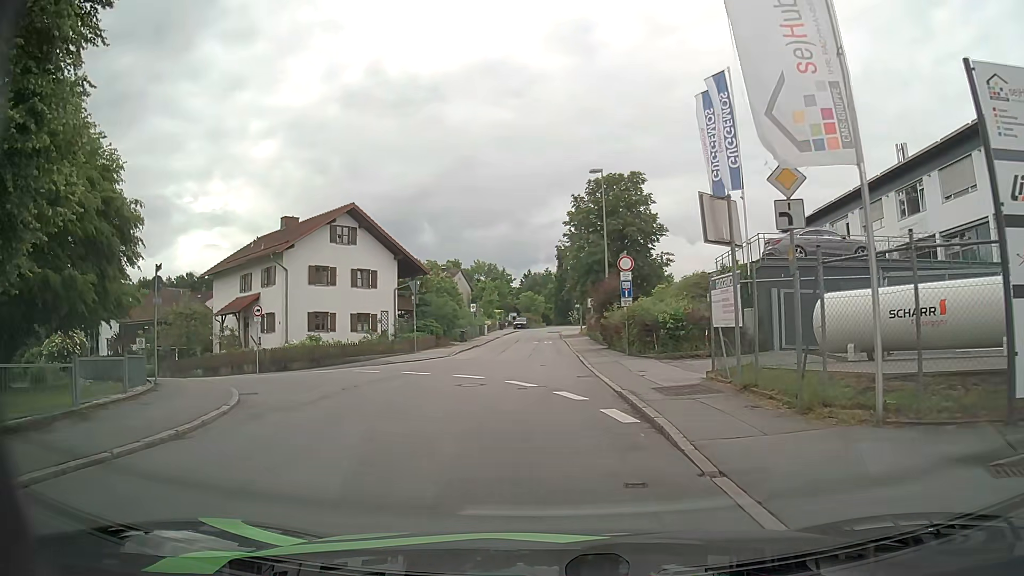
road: residential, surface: asphalt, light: Day
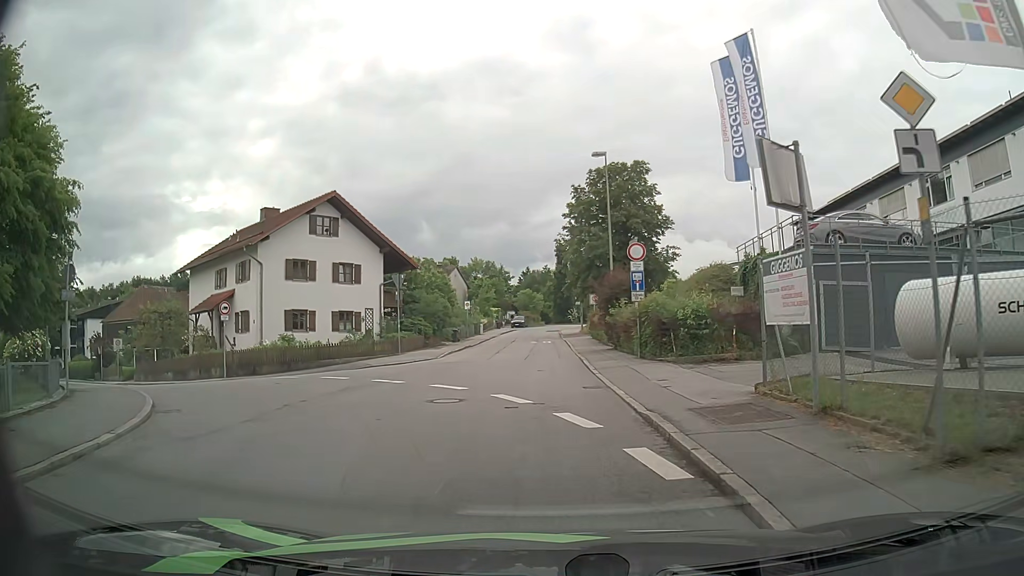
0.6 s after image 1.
(0.0, +3.5) m; +1°
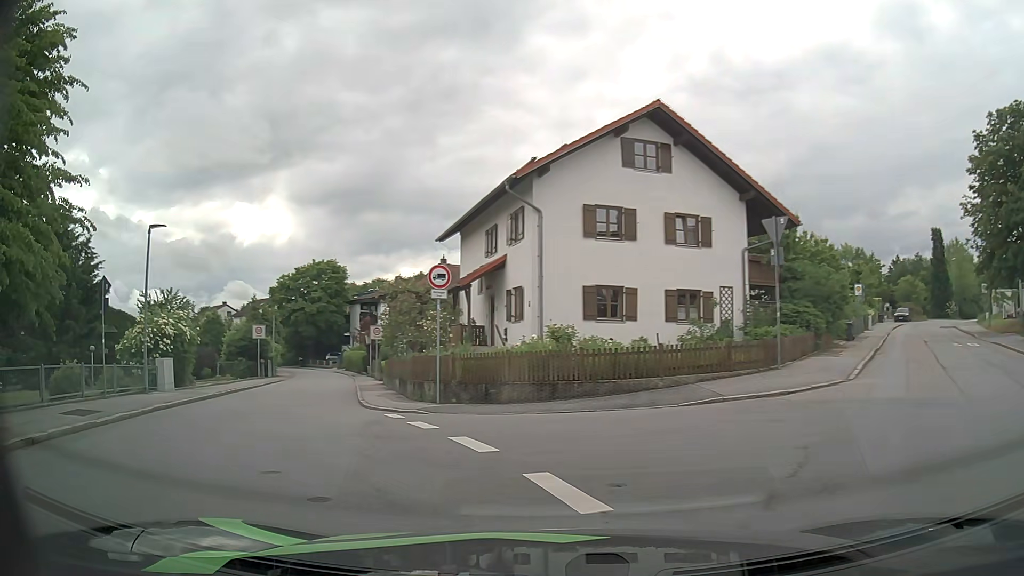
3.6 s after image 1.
(-2.6, +14.9) m; -30°
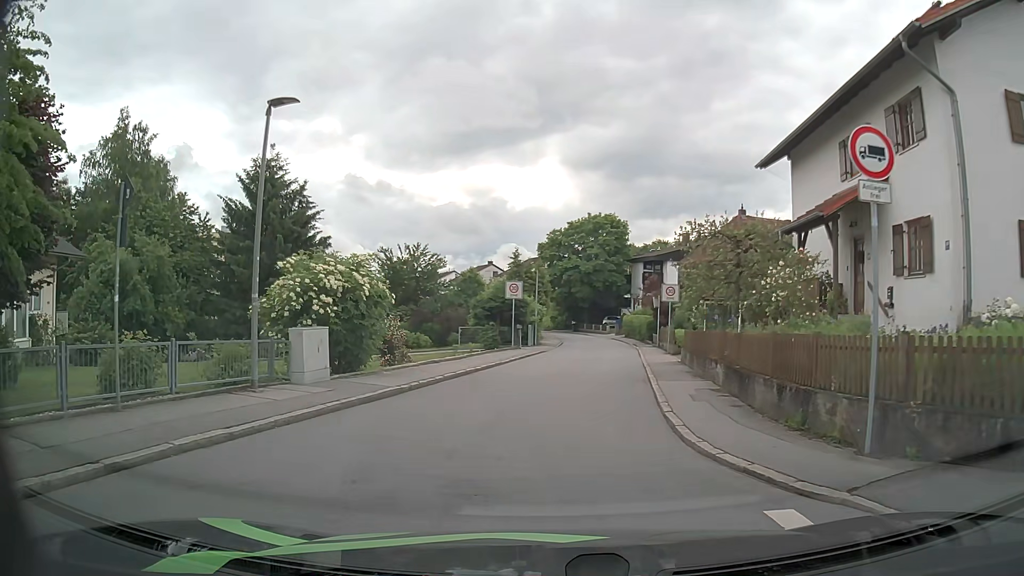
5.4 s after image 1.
(-2.5, +9.6) m; -24°
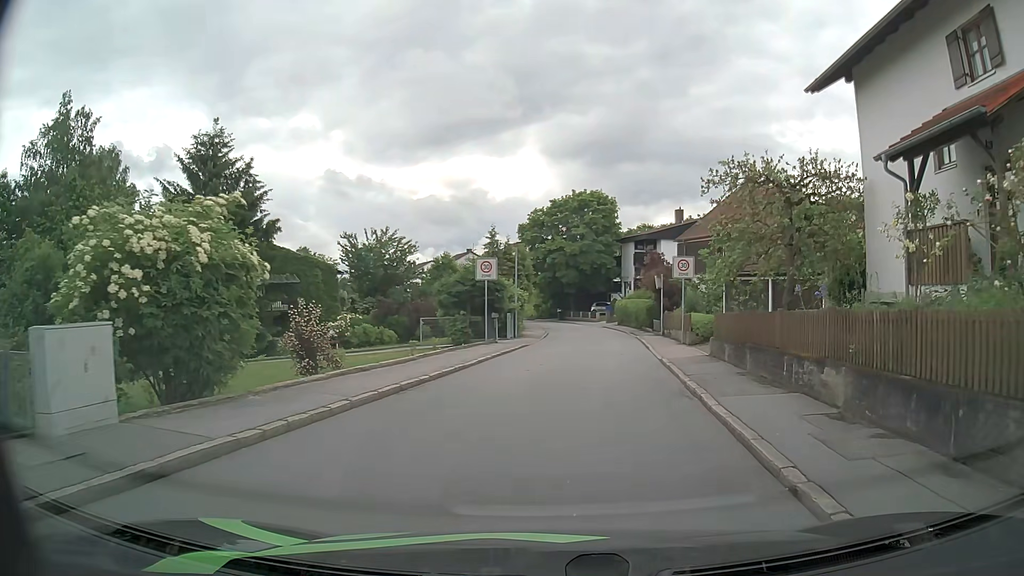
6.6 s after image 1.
(-0.1, +7.1) m; +1°
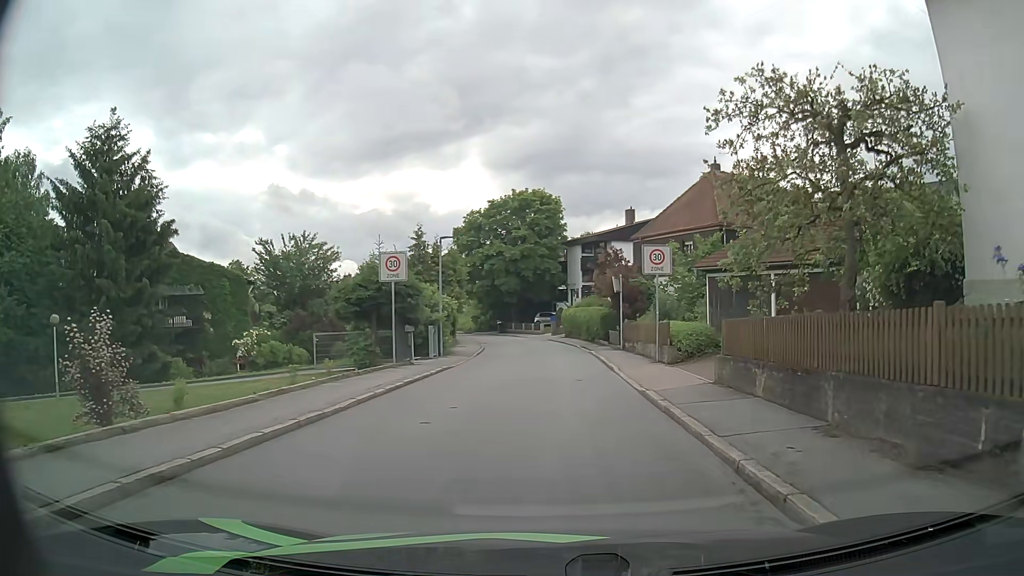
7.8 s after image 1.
(+0.3, +7.1) m; +4°
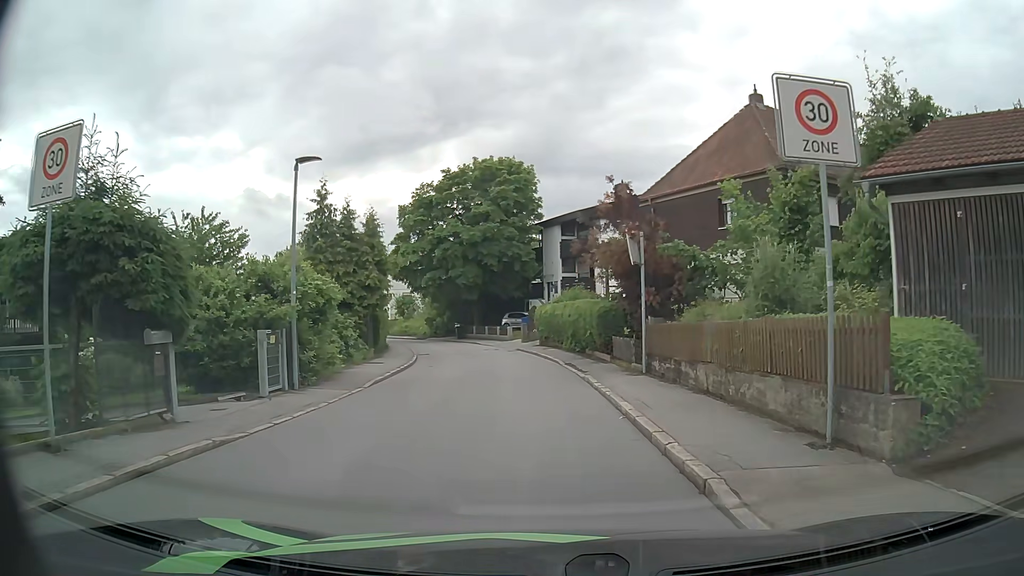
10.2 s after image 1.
(+0.4, +14.5) m; +2°
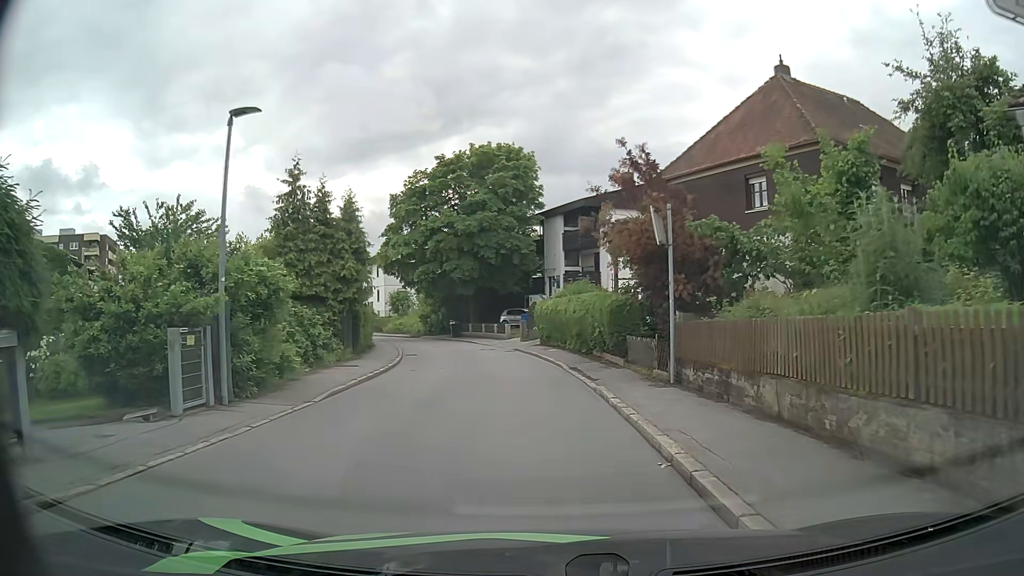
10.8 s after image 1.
(0.0, +3.5) m; 0°
